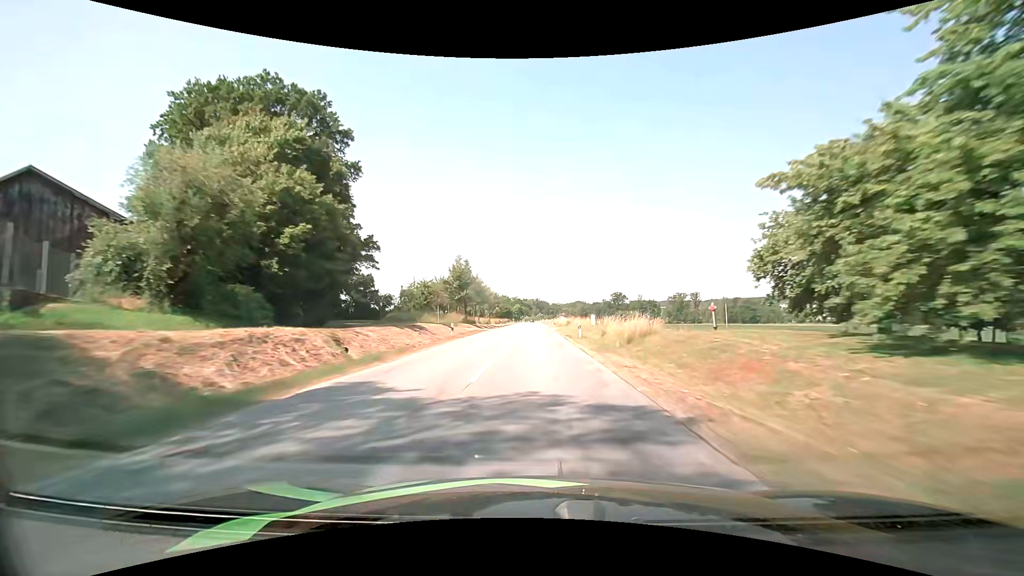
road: secondary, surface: asphalt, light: Day
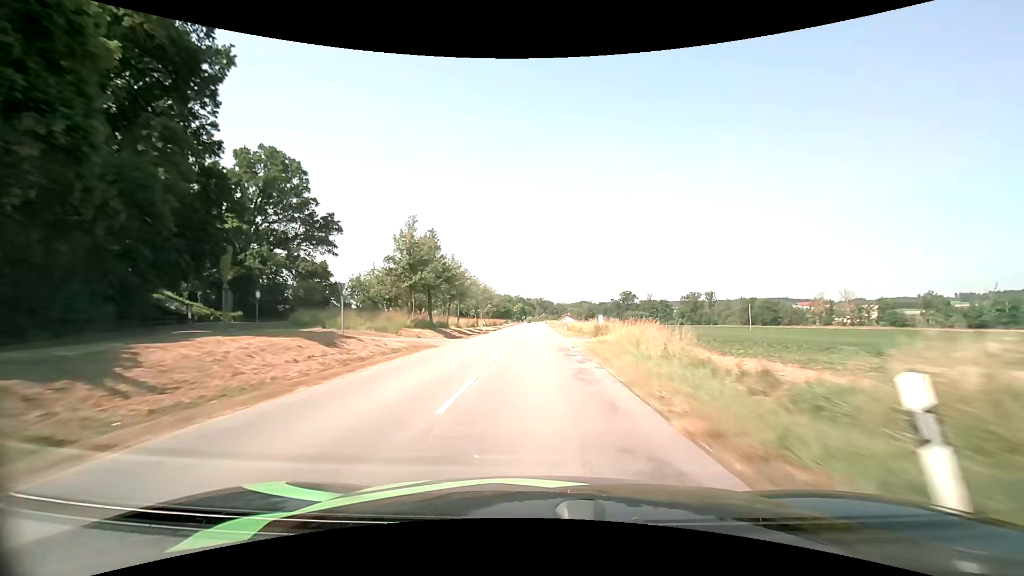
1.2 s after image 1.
(0.0, +27.2) m; 0°
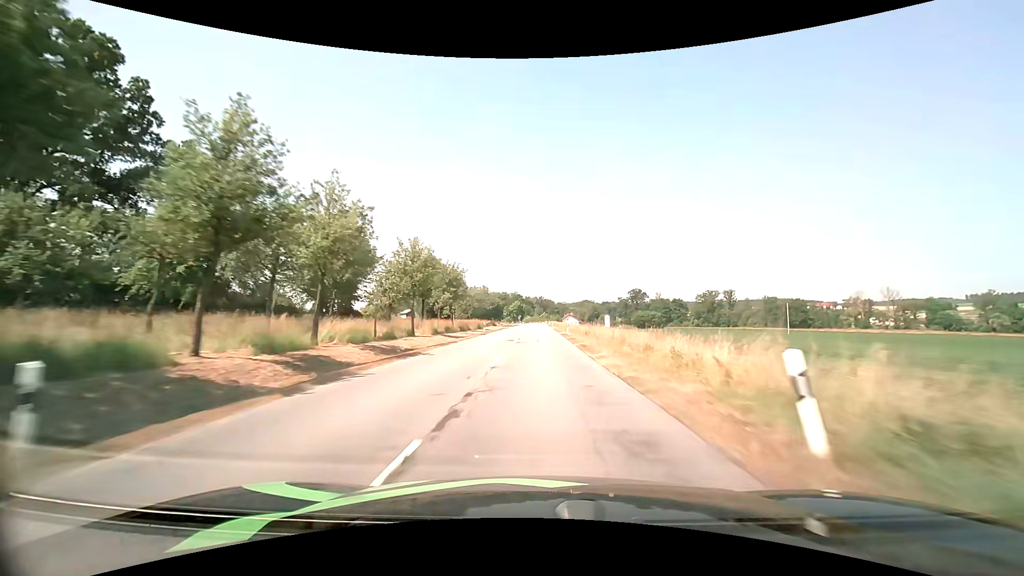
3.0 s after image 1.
(-0.1, +41.7) m; 0°
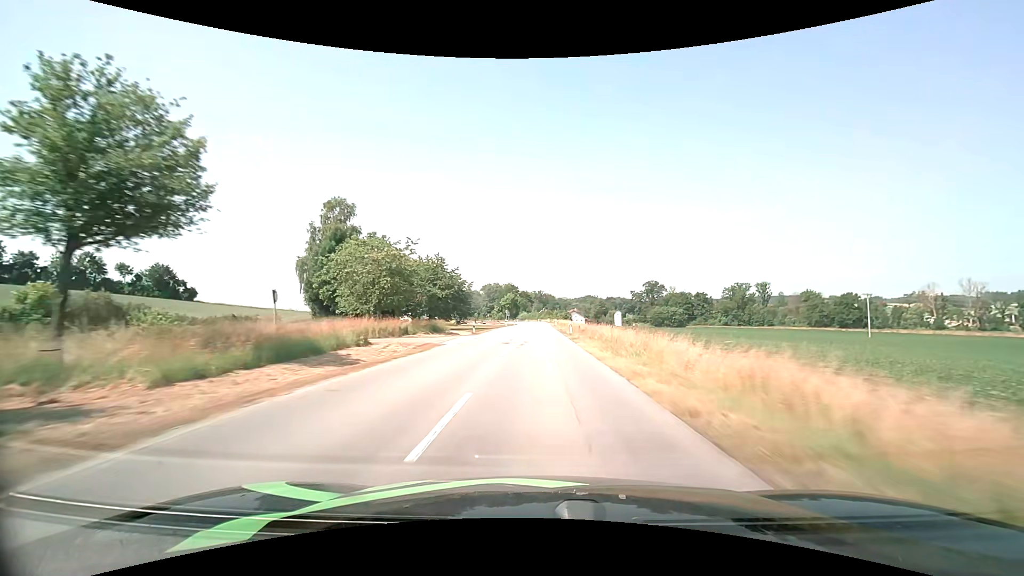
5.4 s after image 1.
(-0.1, +56.9) m; 0°
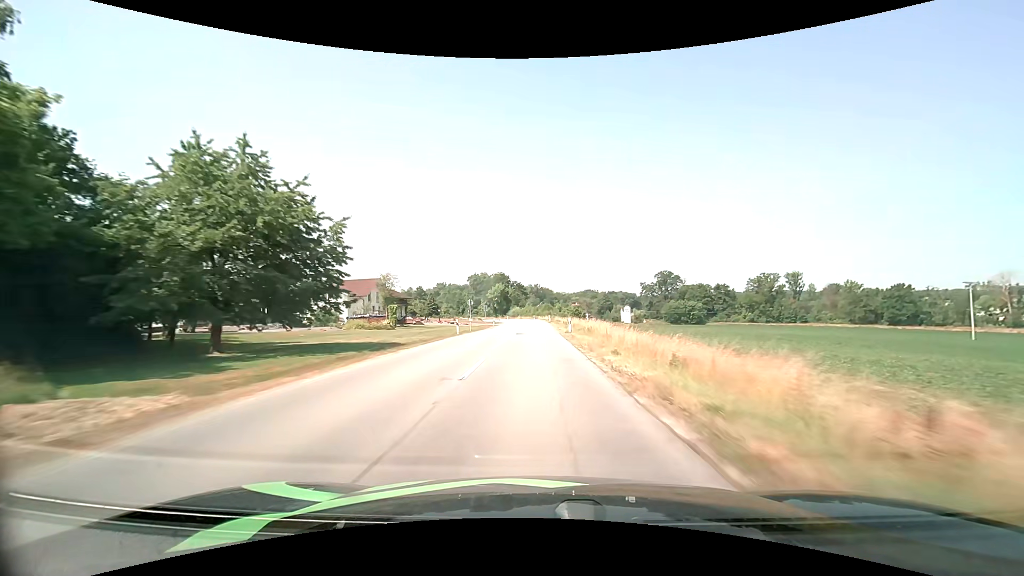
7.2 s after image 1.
(+0.4, +43.0) m; +1°
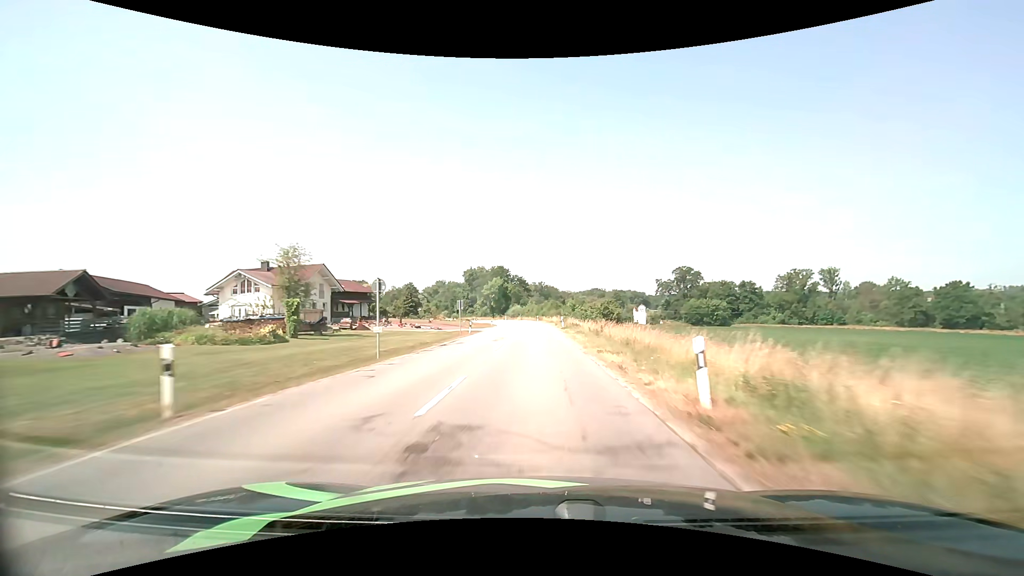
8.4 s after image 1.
(-0.1, +27.1) m; -1°
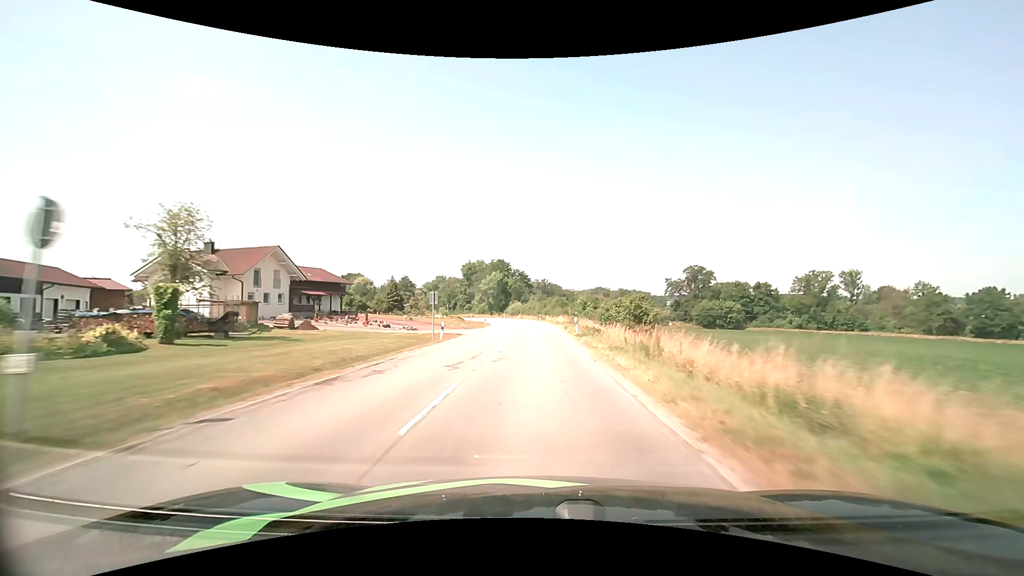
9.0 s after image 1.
(0.0, +12.9) m; 0°
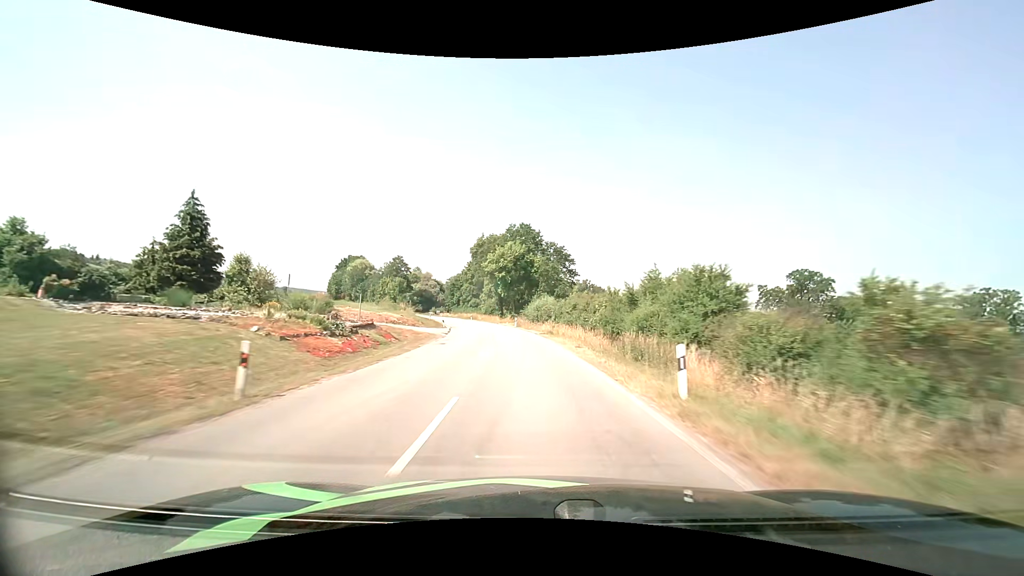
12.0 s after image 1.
(-1.3, +61.3) m; -4°
(0, +10) (-1, +20) (-1, +30) (-2, +40) (-4, +50) (-6, +60) (-8, +69) (-10, +79) (-13, +89) (-16, +98) m
